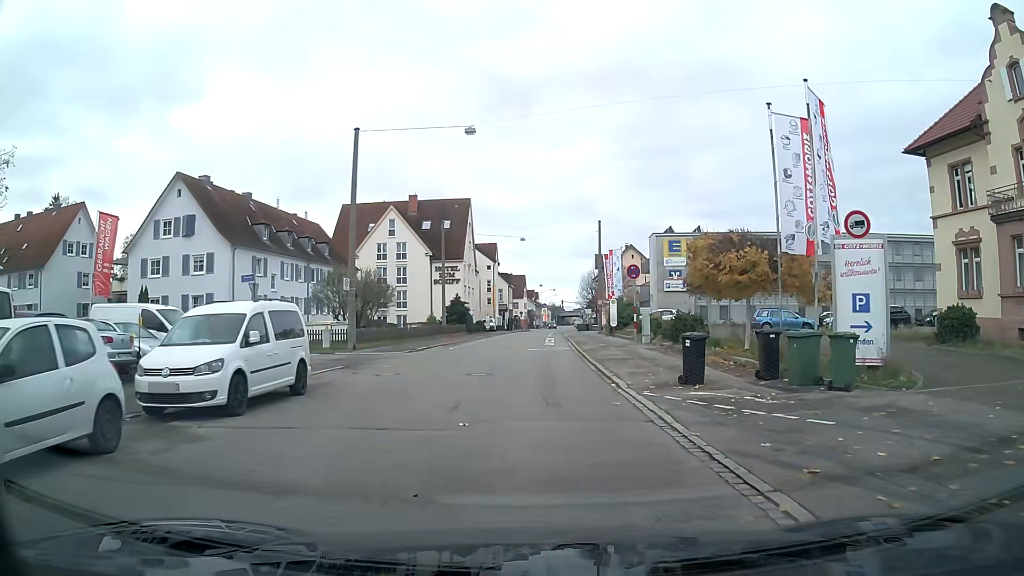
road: tertiary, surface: asphalt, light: Day
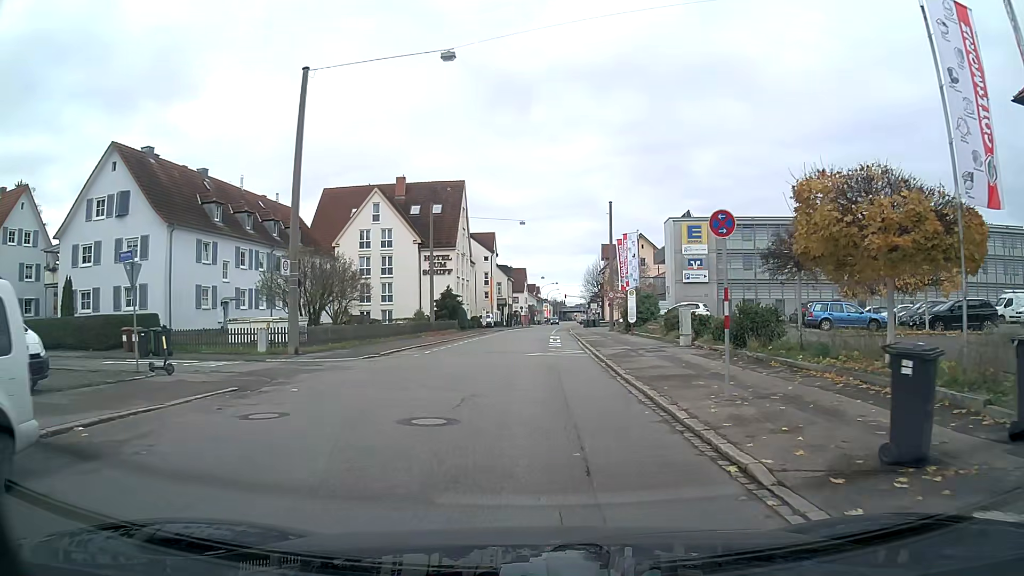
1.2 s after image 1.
(0.0, +8.6) m; 0°
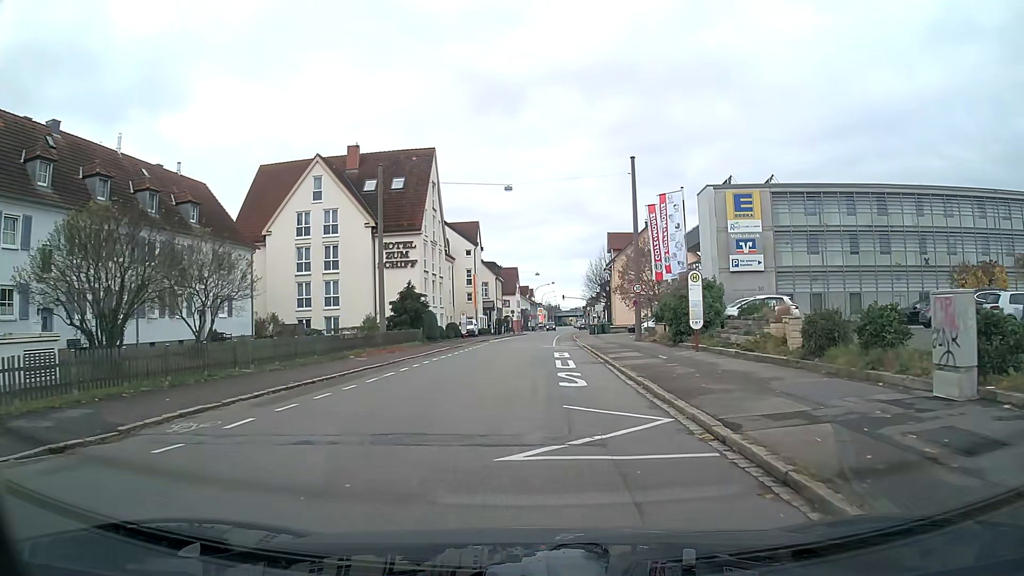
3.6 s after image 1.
(+0.1, +17.6) m; +1°
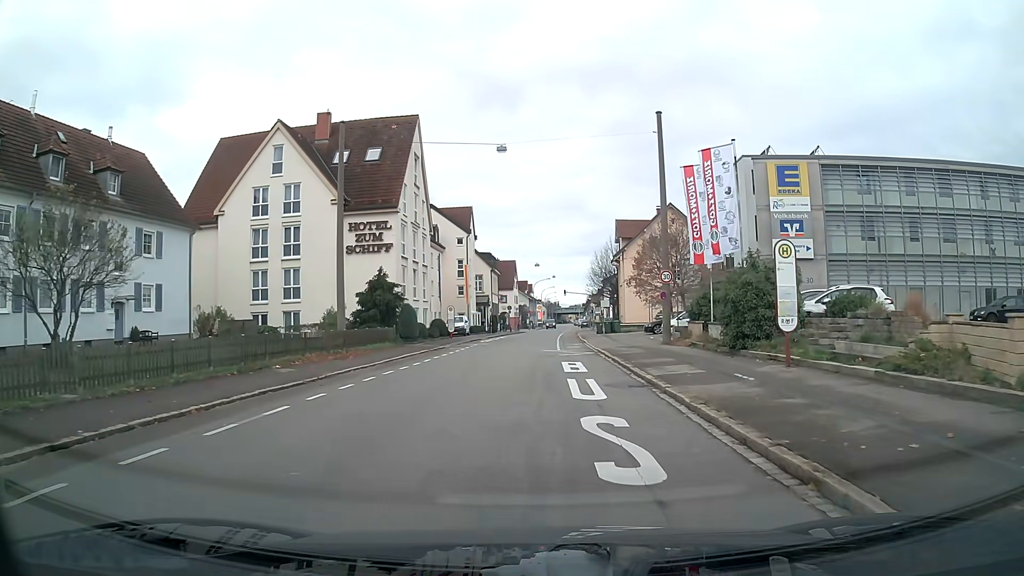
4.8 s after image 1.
(0.0, +8.9) m; 0°
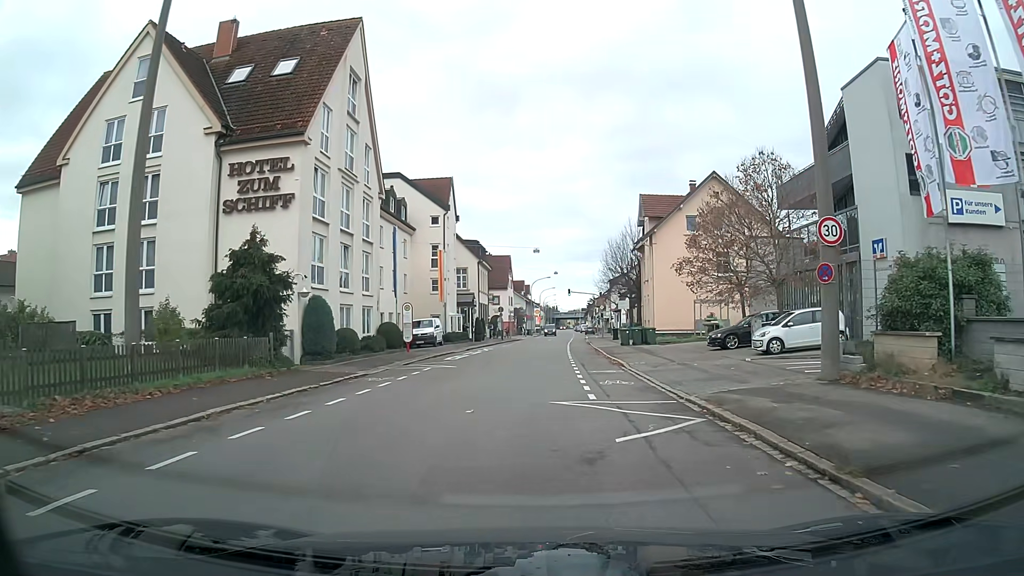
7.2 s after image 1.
(+0.1, +18.1) m; 0°
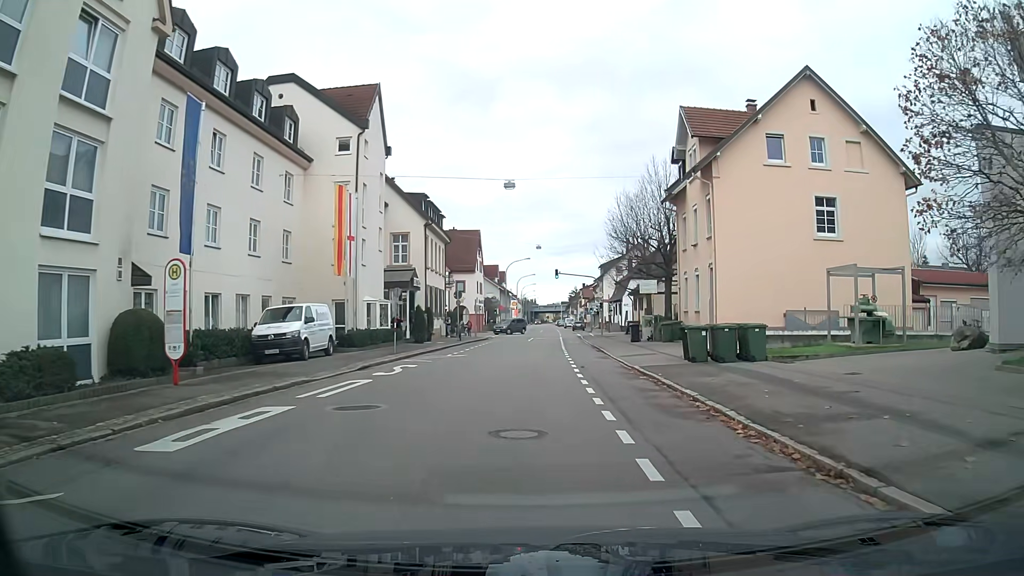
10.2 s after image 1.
(+0.4, +22.8) m; +2°
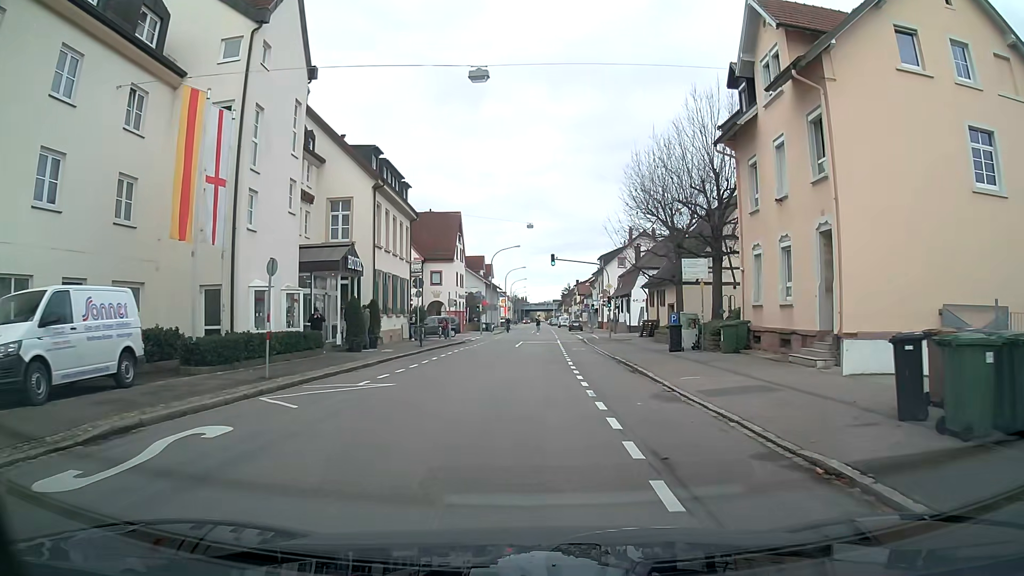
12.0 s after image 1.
(+0.1, +13.2) m; 0°
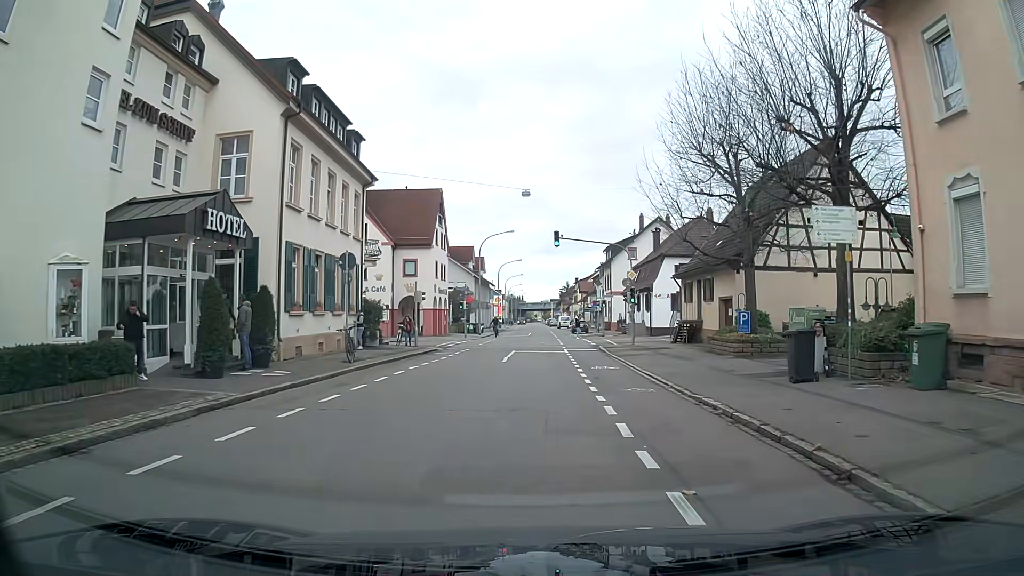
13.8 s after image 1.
(+0.1, +12.8) m; +1°
(0, +10) (0, +20) (0, +30) (0, +40) (+1, +50) (+1, +60) (+1, +70) (+1, +80) (+1, +90) (+1, +100) m
